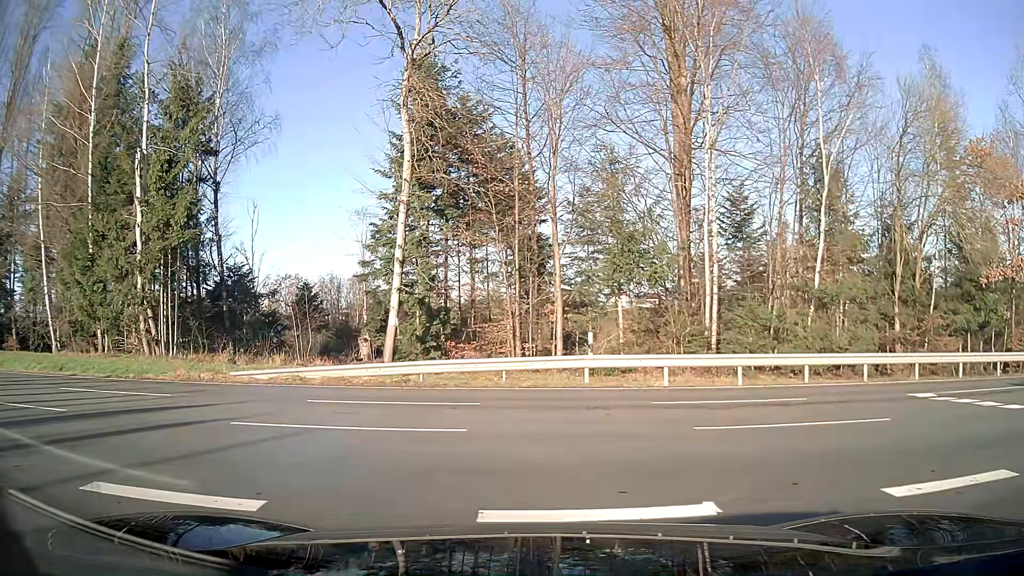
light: Day
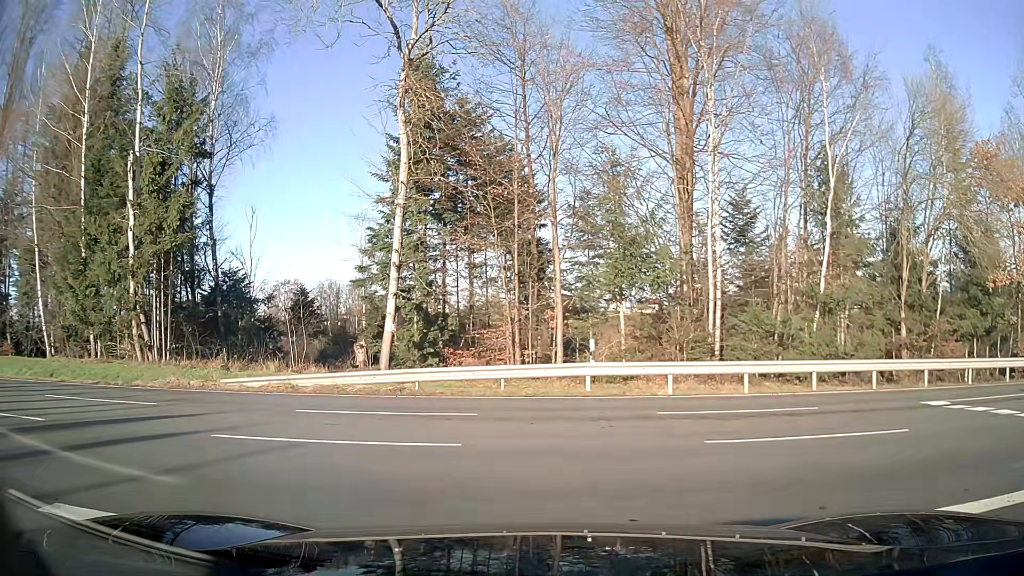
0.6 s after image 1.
(0.0, +0.5) m; 0°
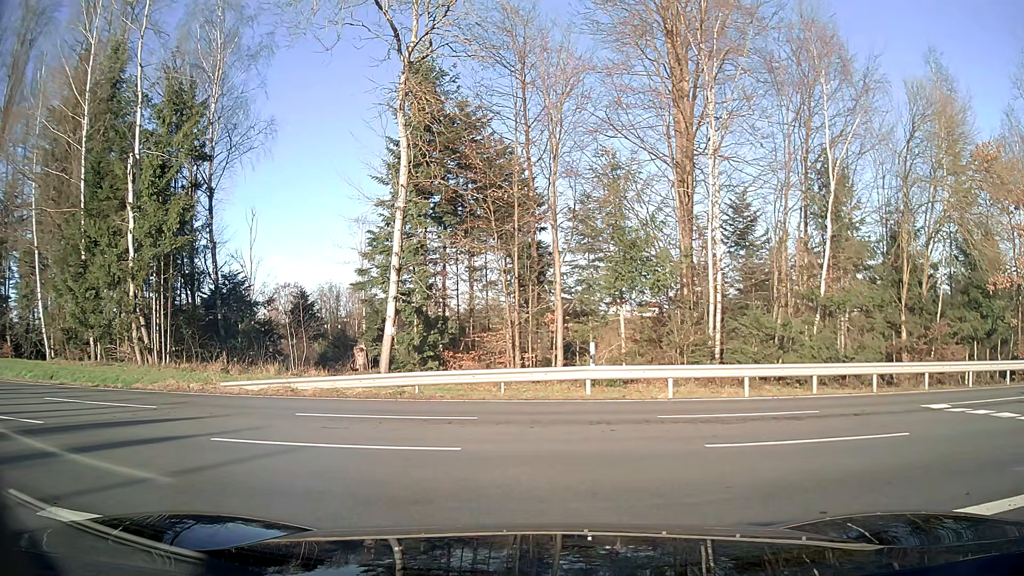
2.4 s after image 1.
(0.0, +0.1) m; 0°
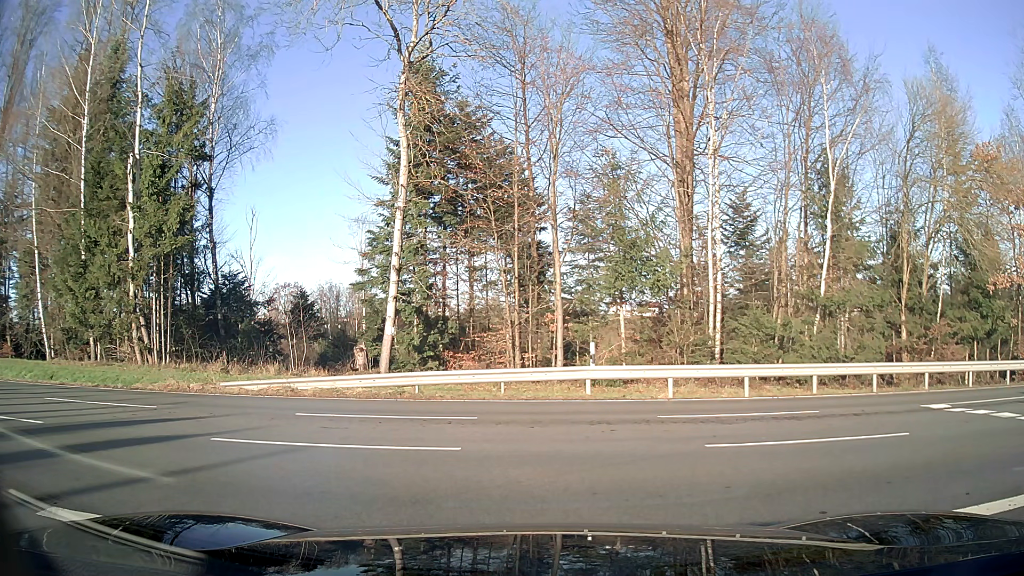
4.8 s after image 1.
(0.0, 0.0) m; 0°
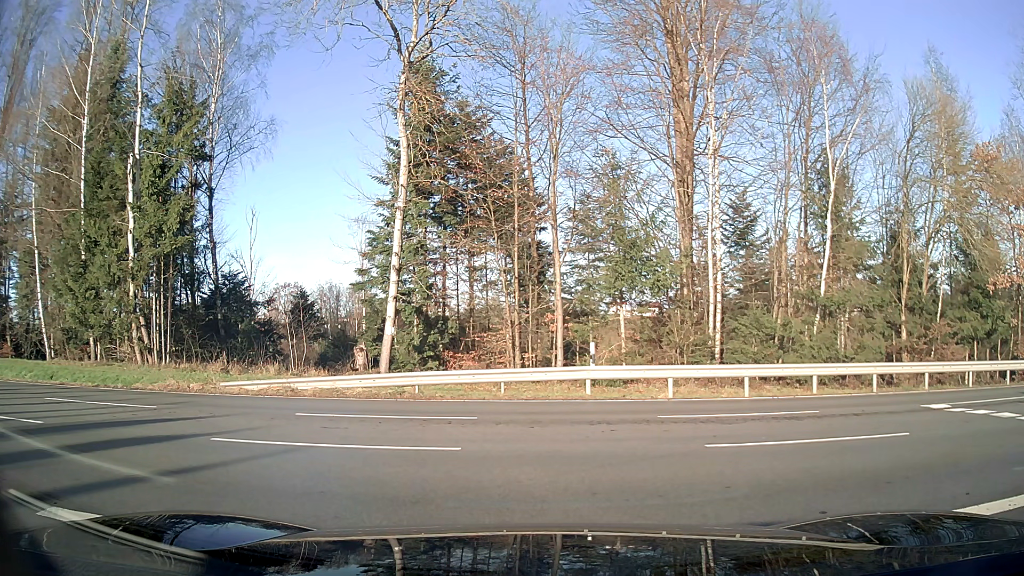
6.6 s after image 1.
(0.0, 0.0) m; 0°
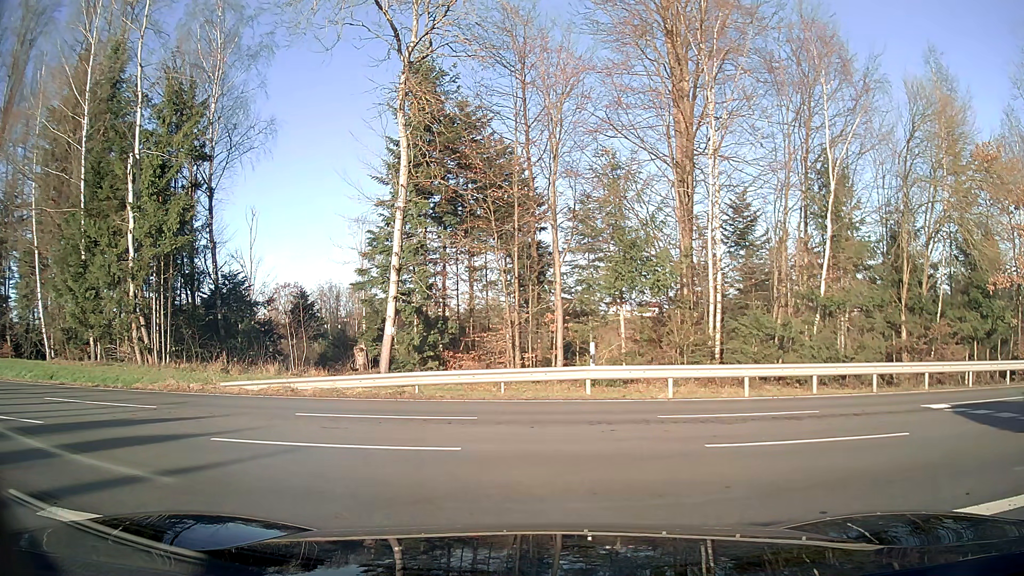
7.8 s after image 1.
(0.0, 0.0) m; 0°
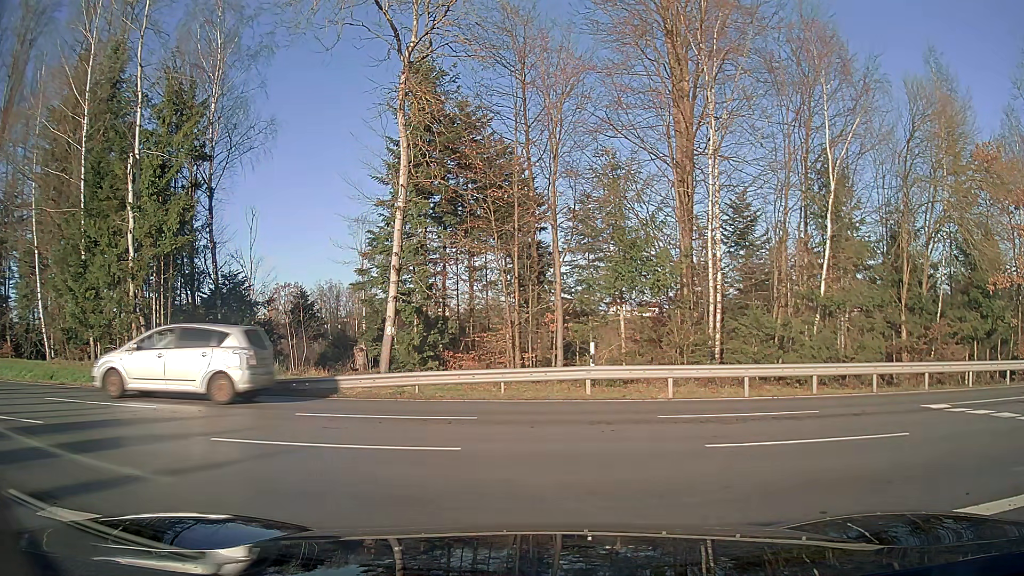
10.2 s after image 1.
(0.0, 0.0) m; 0°
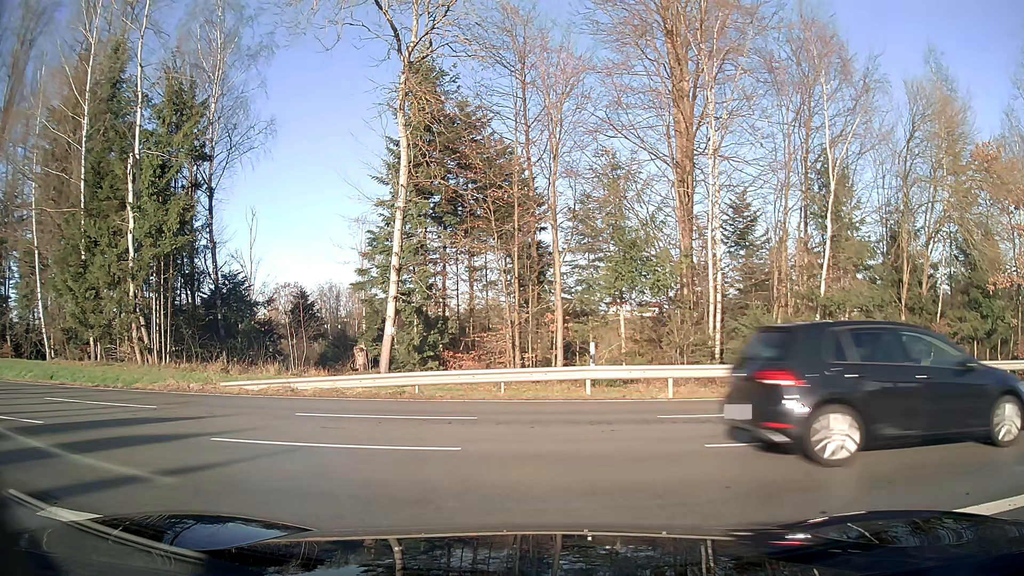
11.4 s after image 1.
(0.0, 0.0) m; 0°
